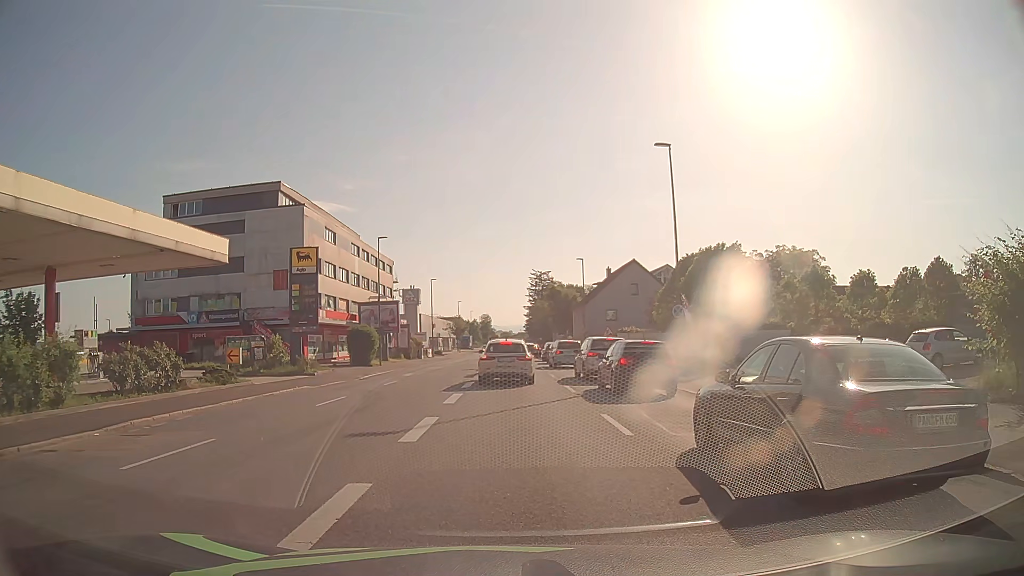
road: tertiary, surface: asphalt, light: Day
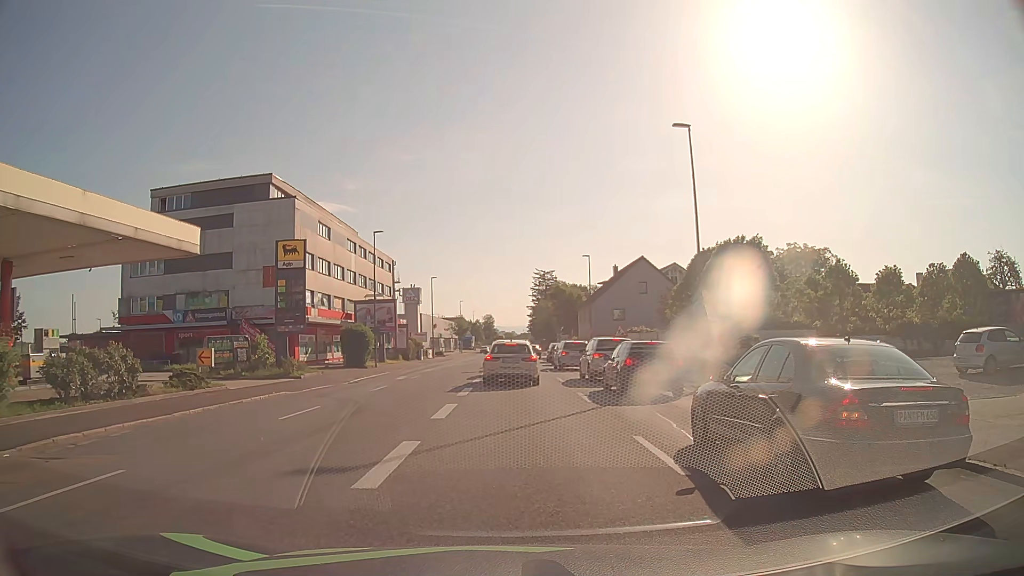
(0.0, +3.1) m; 0°
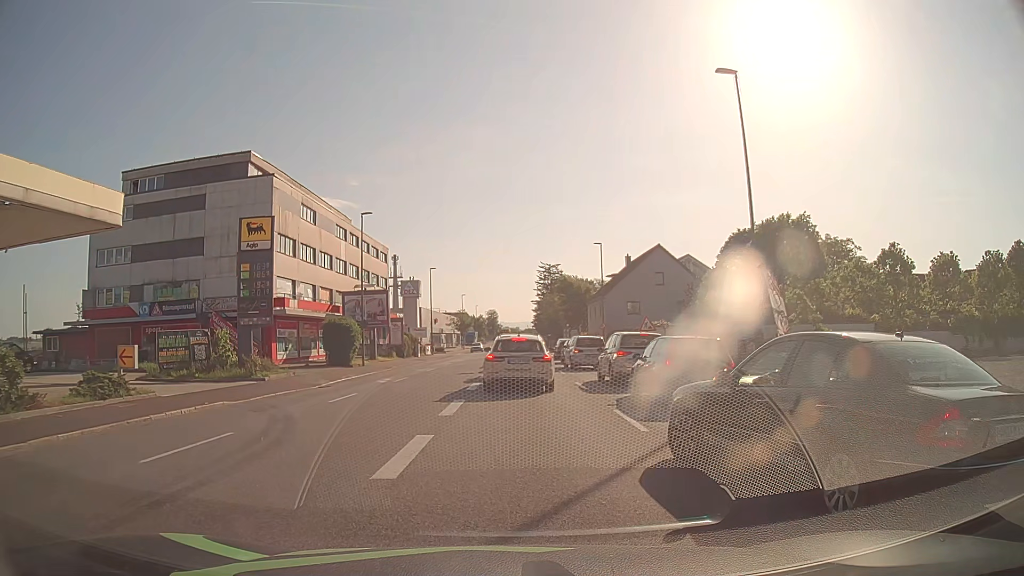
(-0.1, +5.8) m; 0°
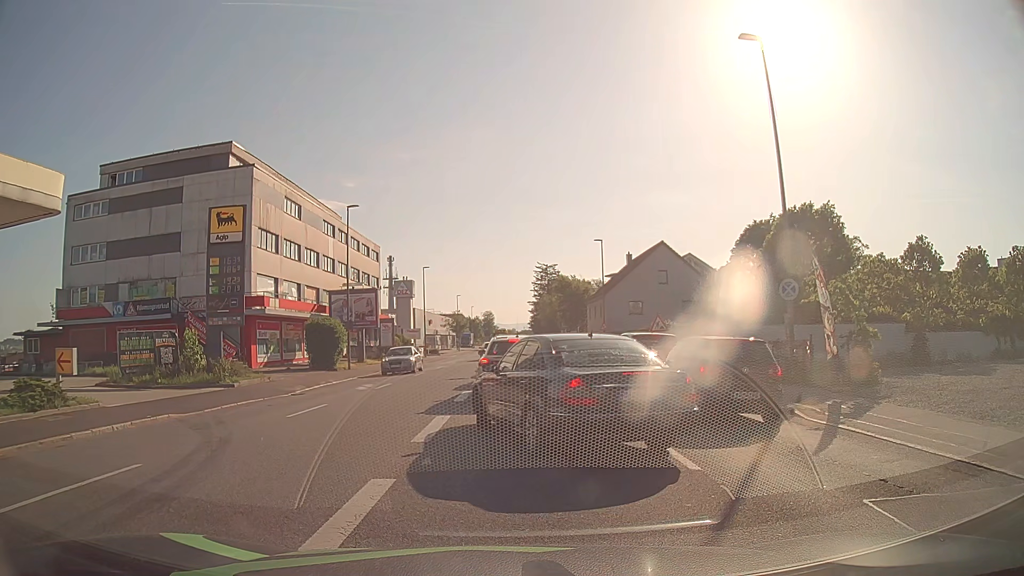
(0.0, +2.9) m; 0°
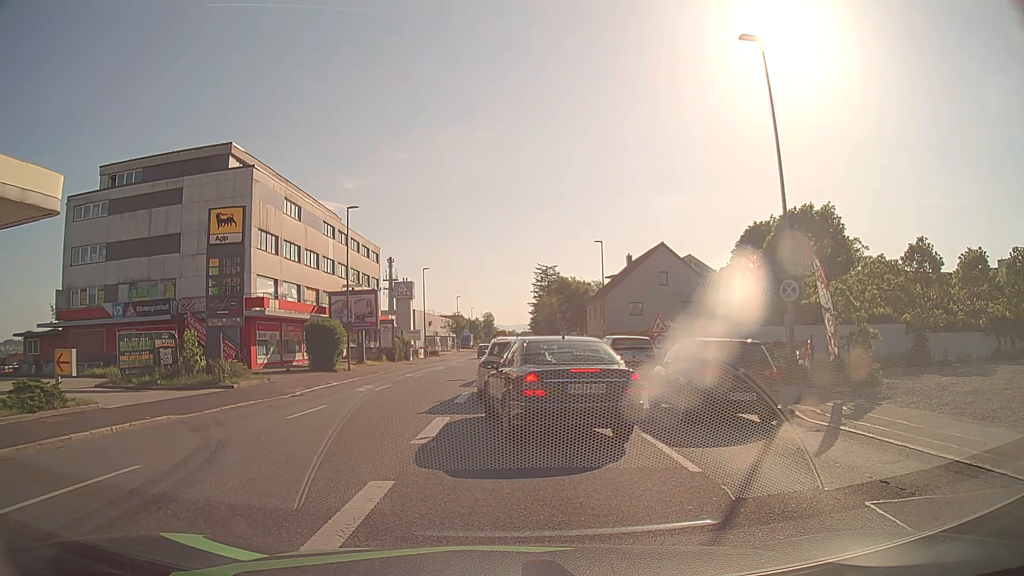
(0.0, +0.1) m; 0°
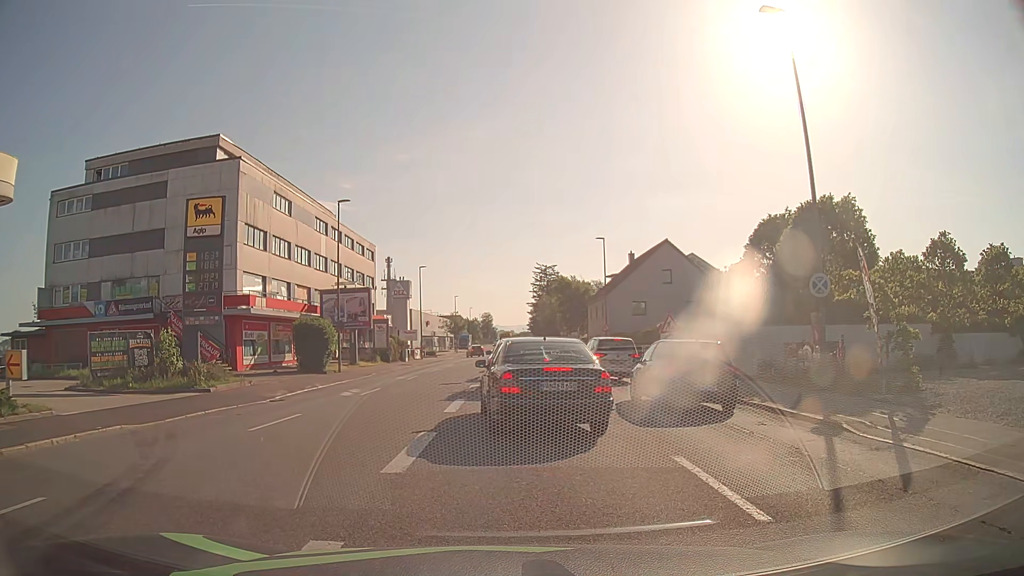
(0.0, +2.1) m; 0°
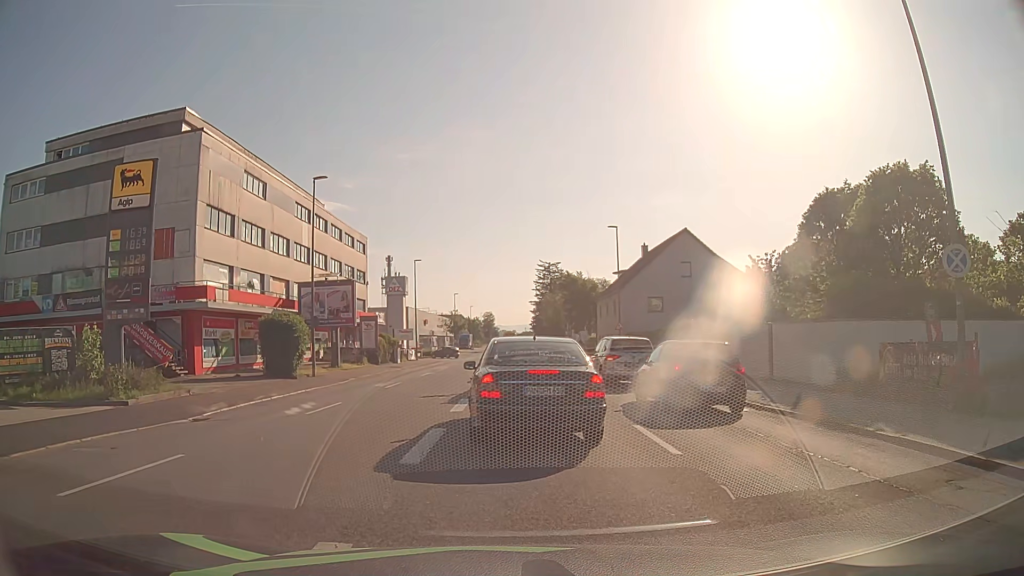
(+0.1, +5.9) m; 0°
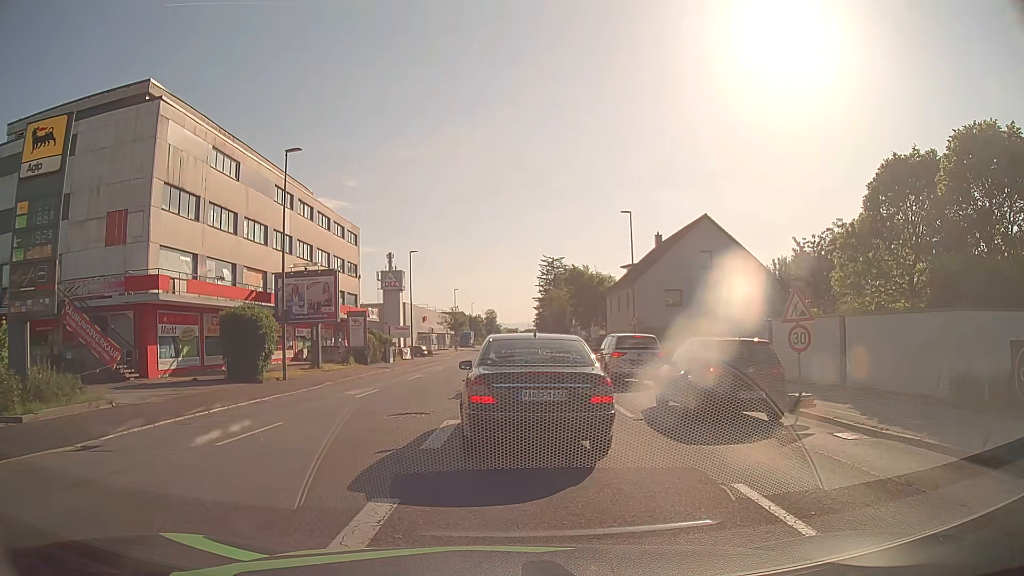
(0.0, +4.9) m; +1°
(0, +10) (0, +20) (0, +30) (0, +40) (0, +50) (0, +60) (0, +70) (0, +80) (0, +90) (+1, +100) m
